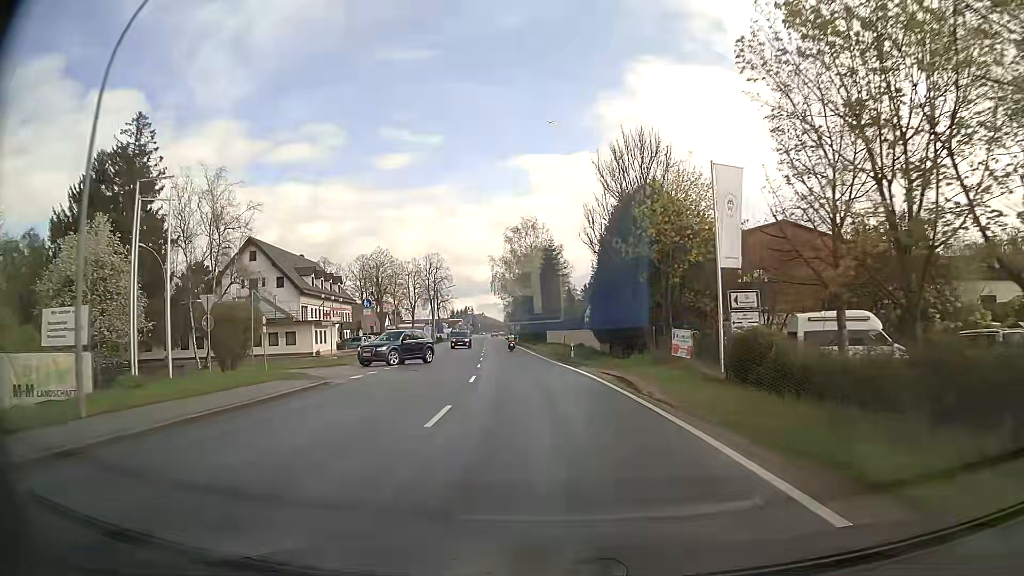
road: secondary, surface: asphalt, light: Day
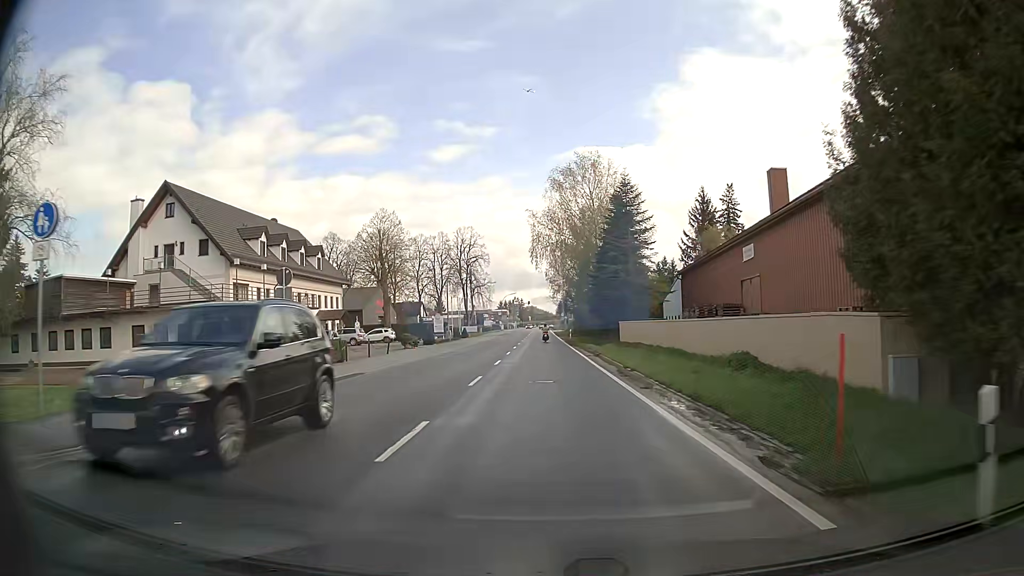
(-1.3, +29.9) m; -4°
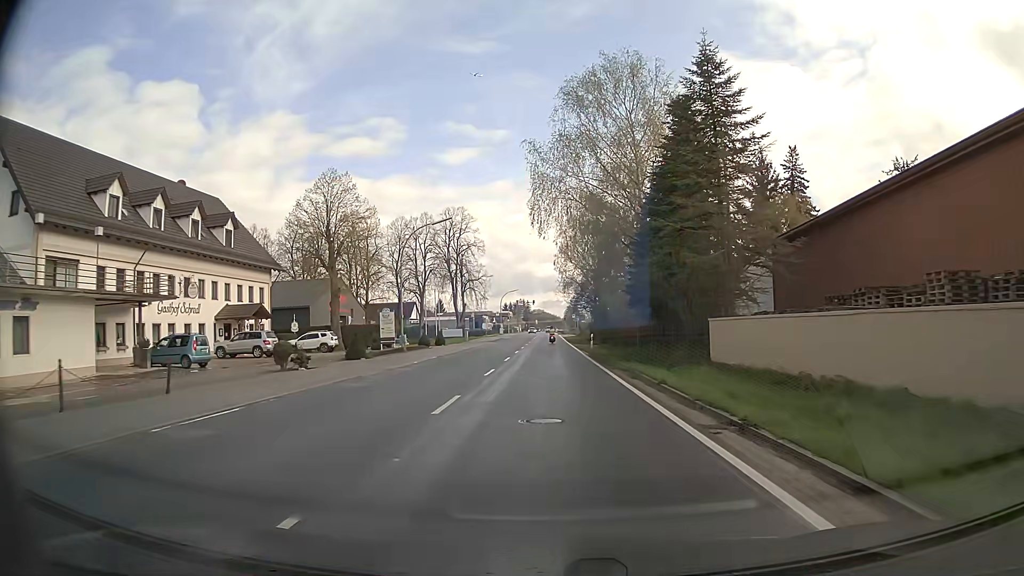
(-0.2, +23.5) m; -1°
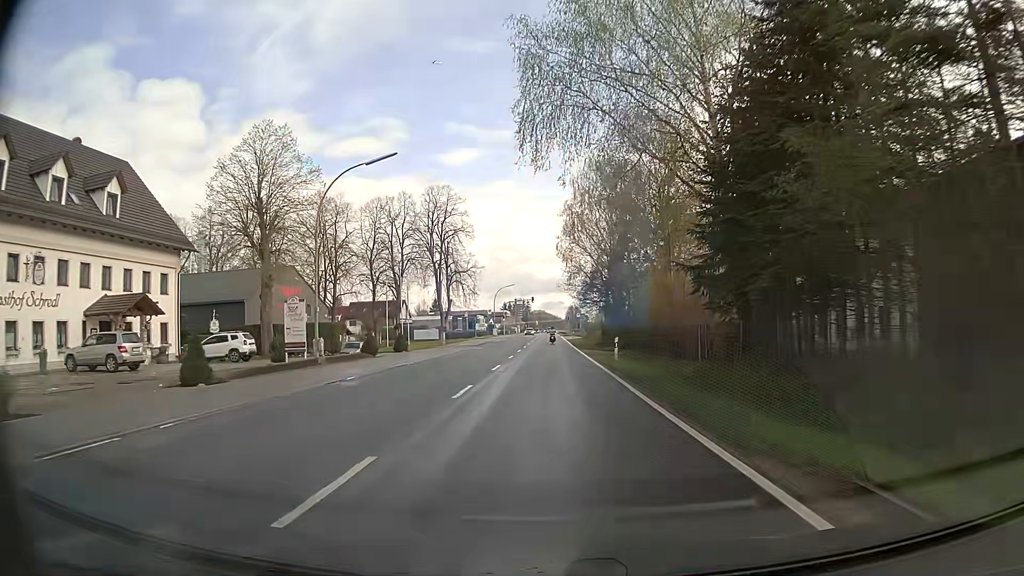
(0.0, +15.7) m; 0°
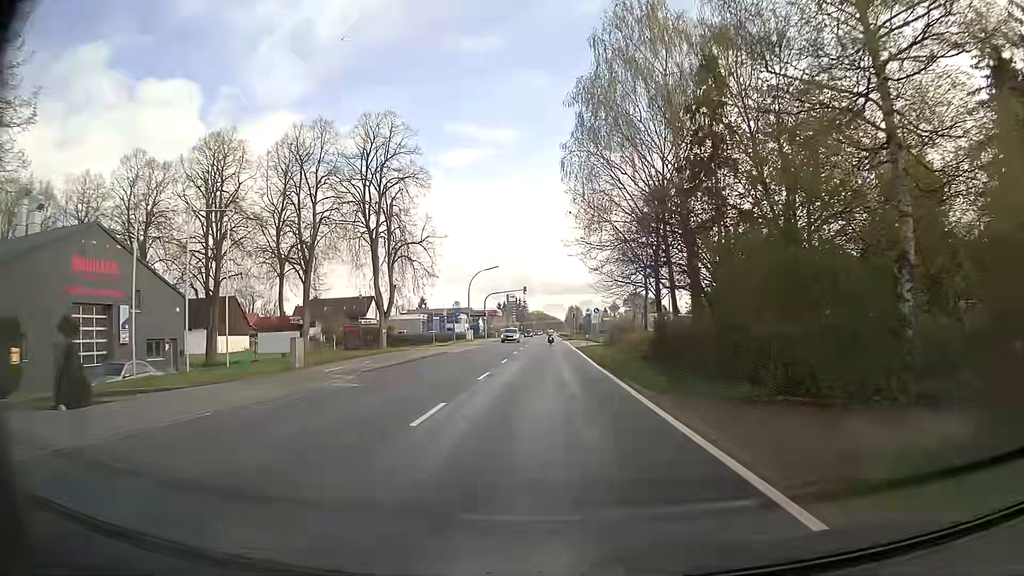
(0.0, +30.9) m; 0°
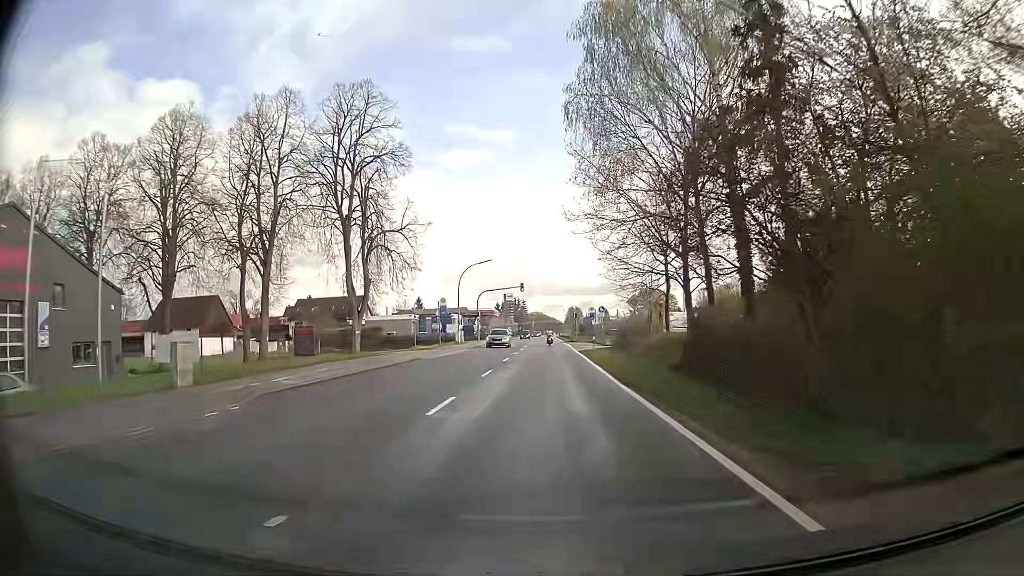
(0.0, +7.6) m; 0°
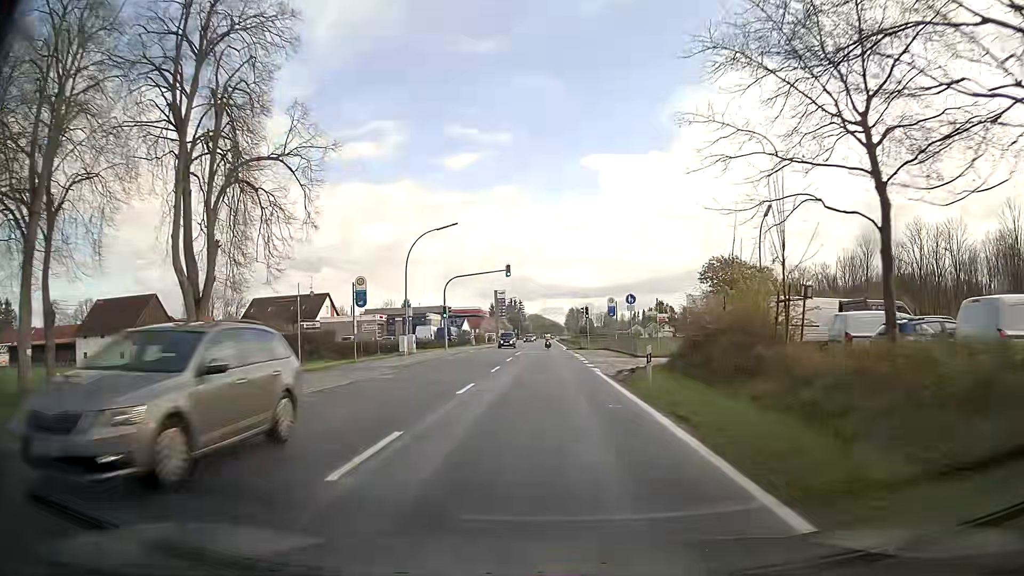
(-0.1, +22.8) m; -1°
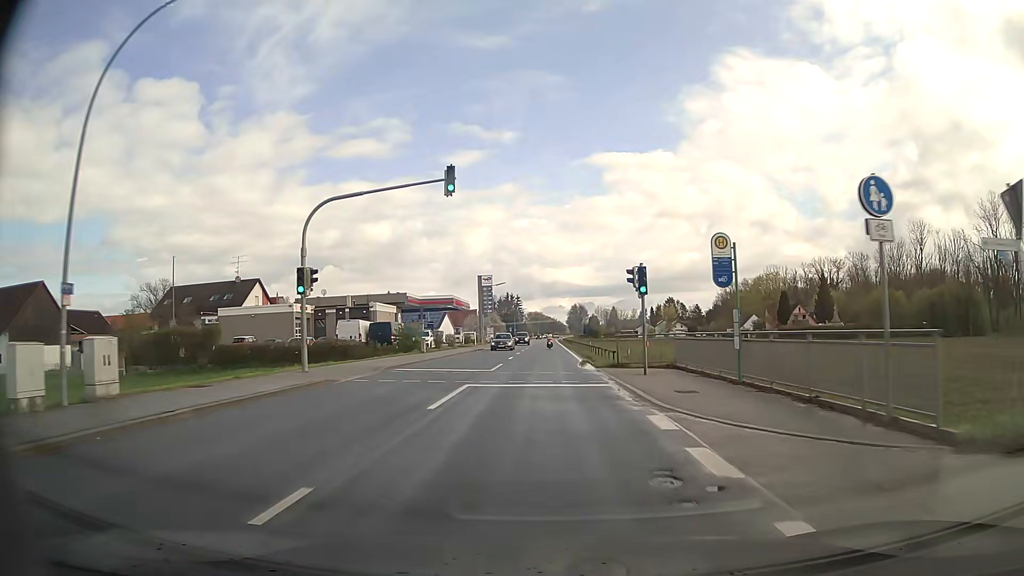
(+0.3, +30.4) m; 0°
(0, +10) (0, +20) (0, +30) (0, +40) (0, +50) (0, +60) (0, +70) (0, +80) (0, +90) (0, +100) m
